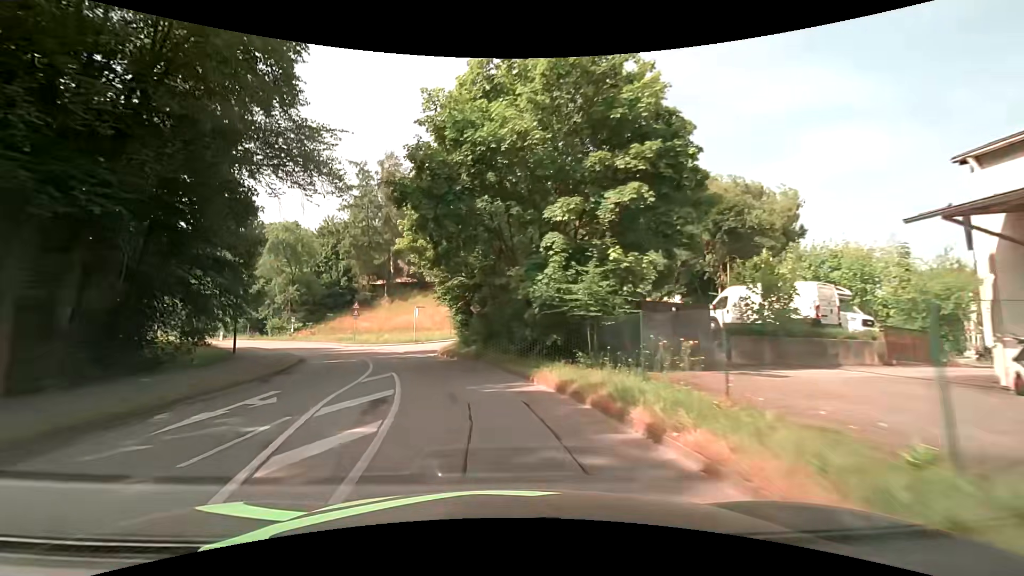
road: unclassified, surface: asphalt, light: Day
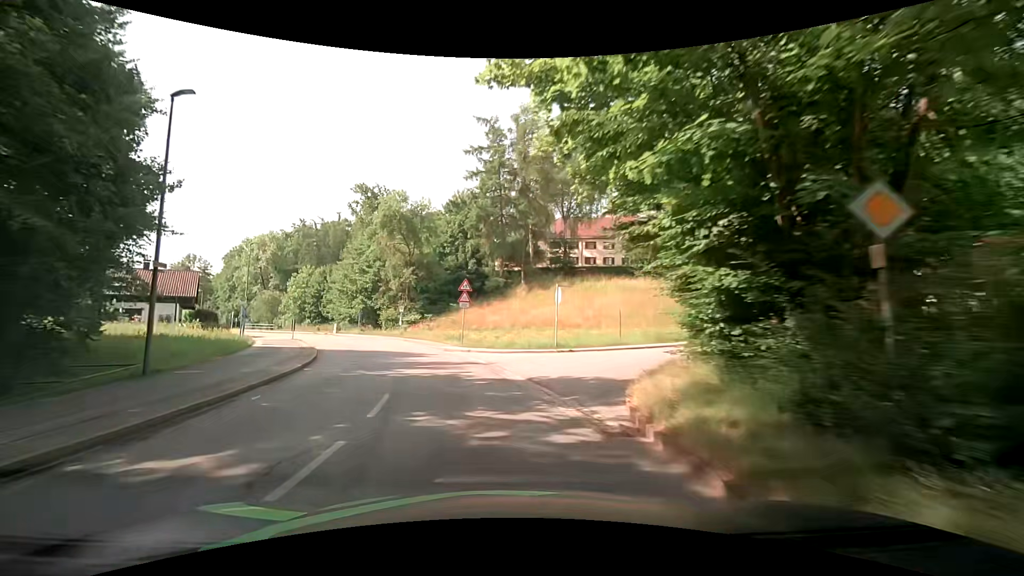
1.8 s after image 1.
(-3.2, +20.8) m; -17°
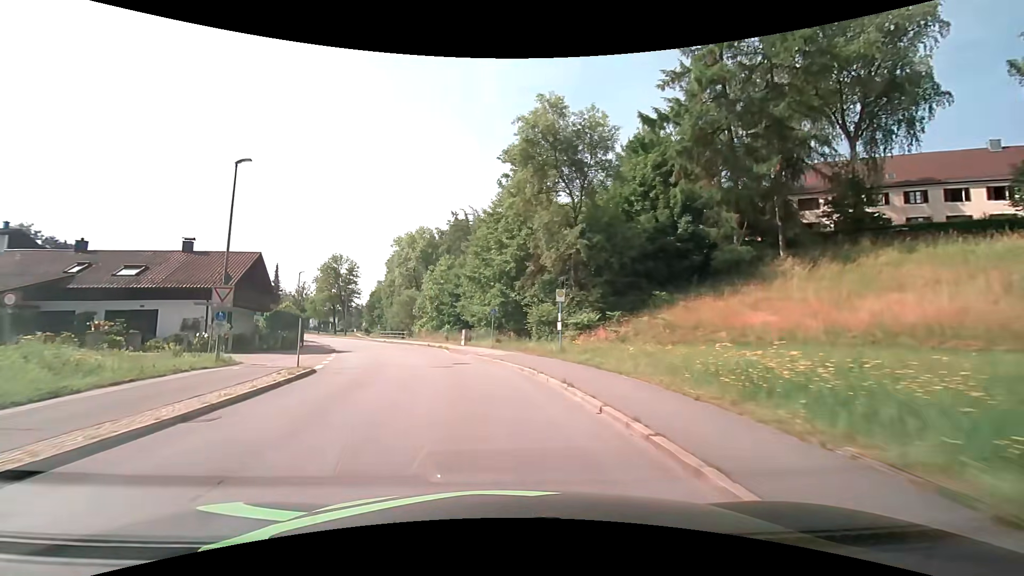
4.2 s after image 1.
(-4.8, +28.1) m; -19°
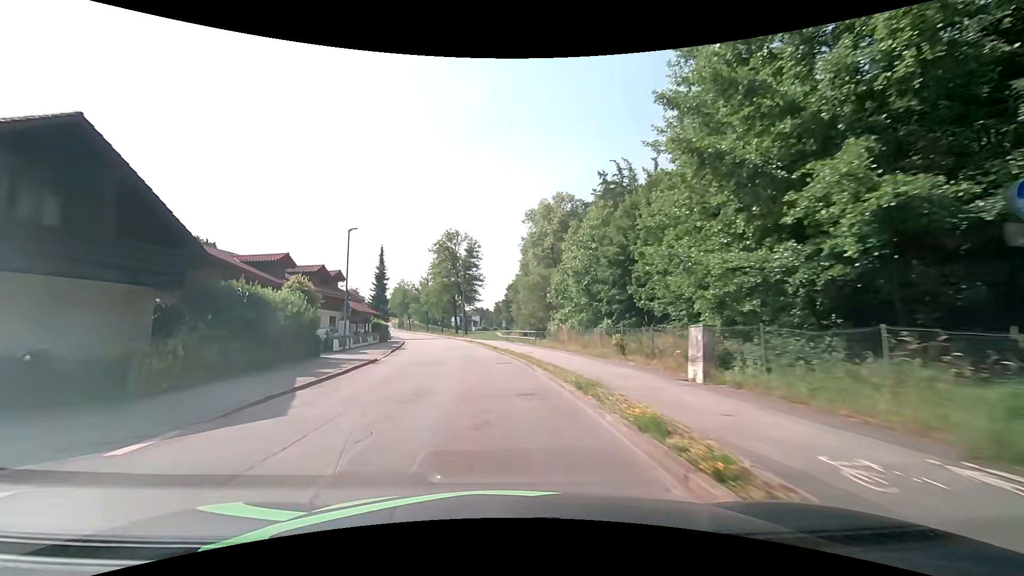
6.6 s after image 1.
(-4.4, +28.6) m; -17°
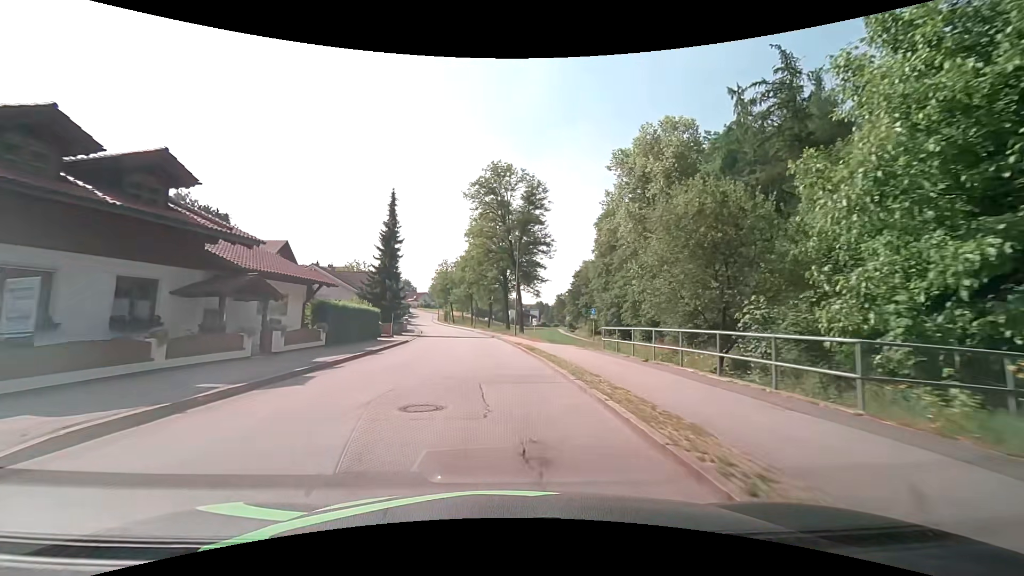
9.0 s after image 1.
(-2.1, +29.5) m; -7°
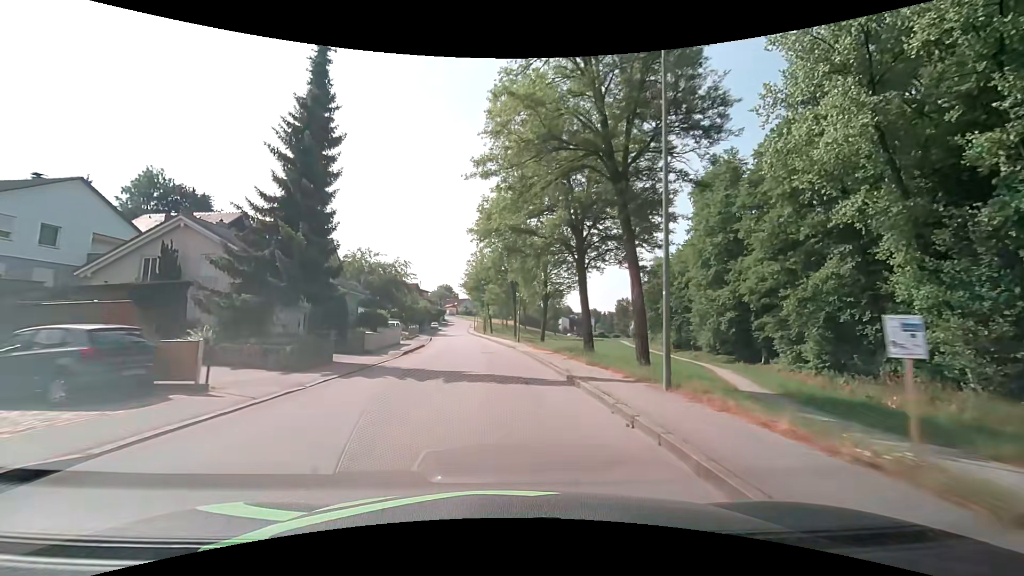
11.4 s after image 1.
(-1.3, +29.7) m; -5°
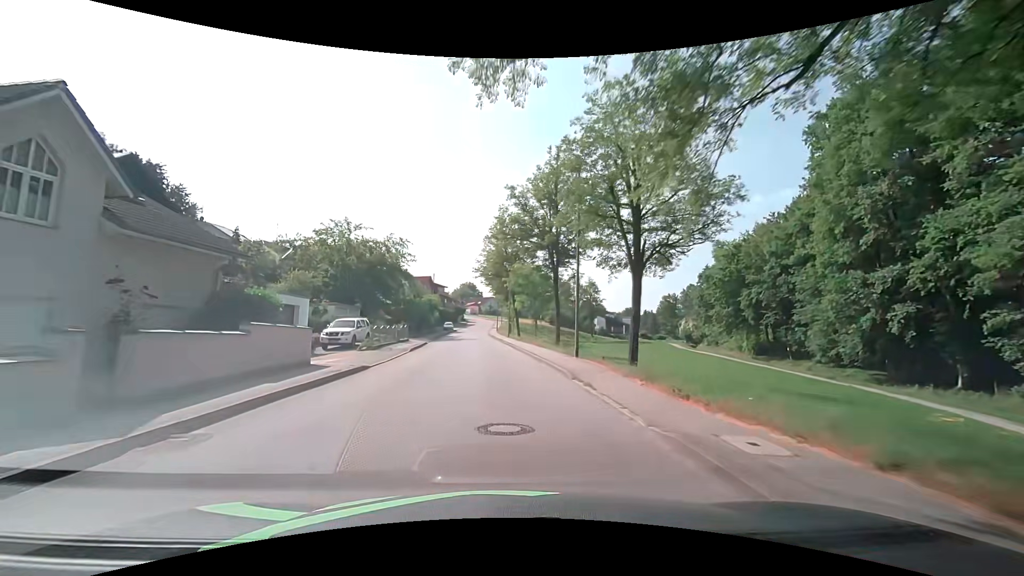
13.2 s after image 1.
(-0.6, +22.0) m; -4°
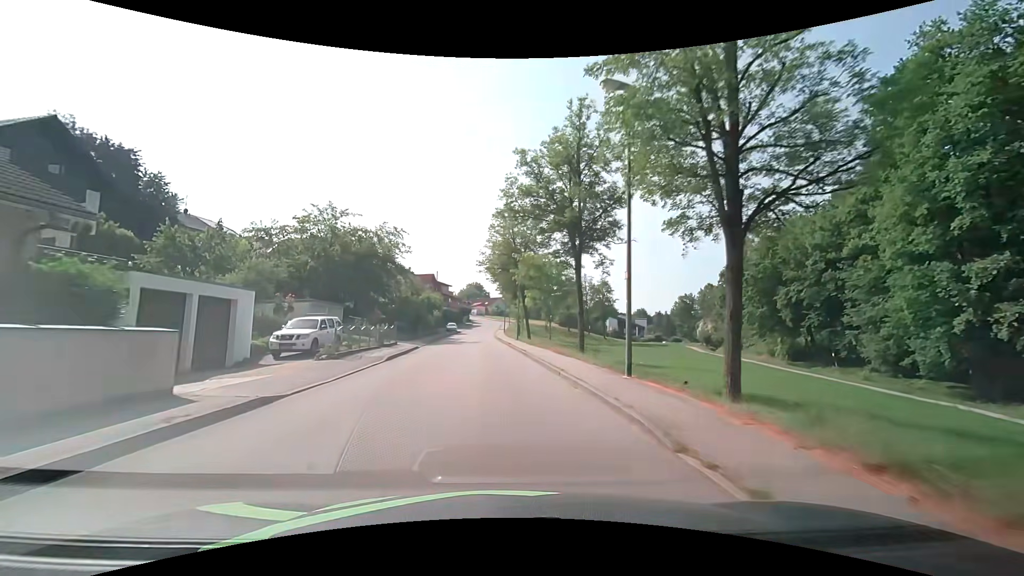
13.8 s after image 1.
(+0.1, +7.3) m; 0°
(0, +10) (-1, +20) (-1, +30) (-2, +40) (-2, +50) (-3, +60) (-3, +70) (-4, +80) (-4, +90) (-3, +100) m
